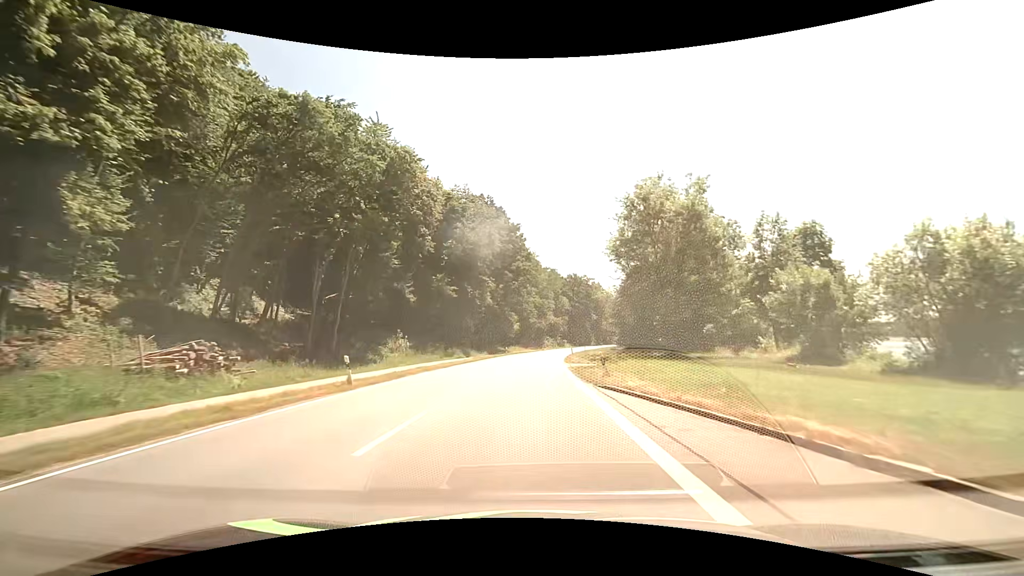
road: primary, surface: asphalt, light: Day
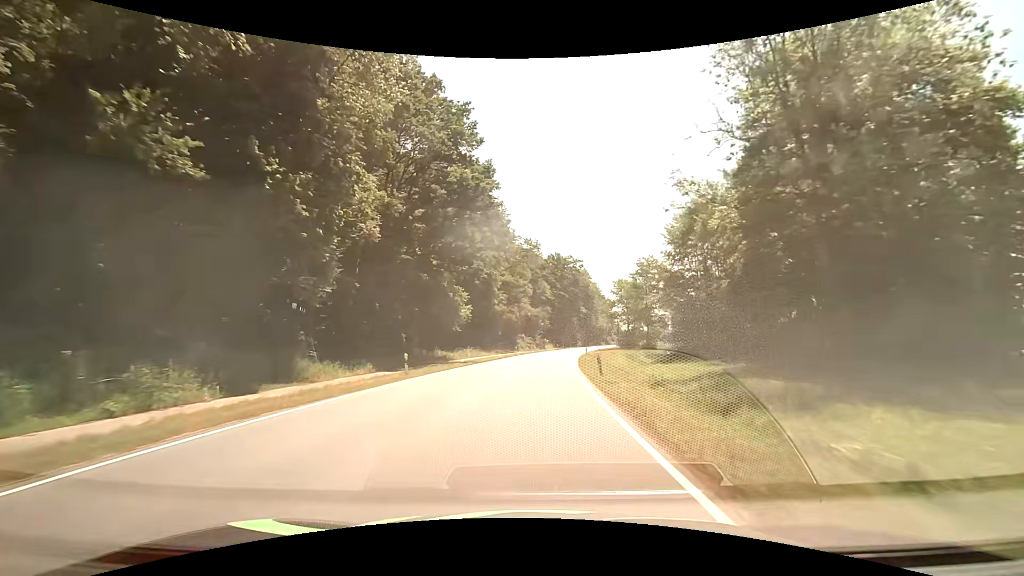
(+1.0, +42.4) m; +3°
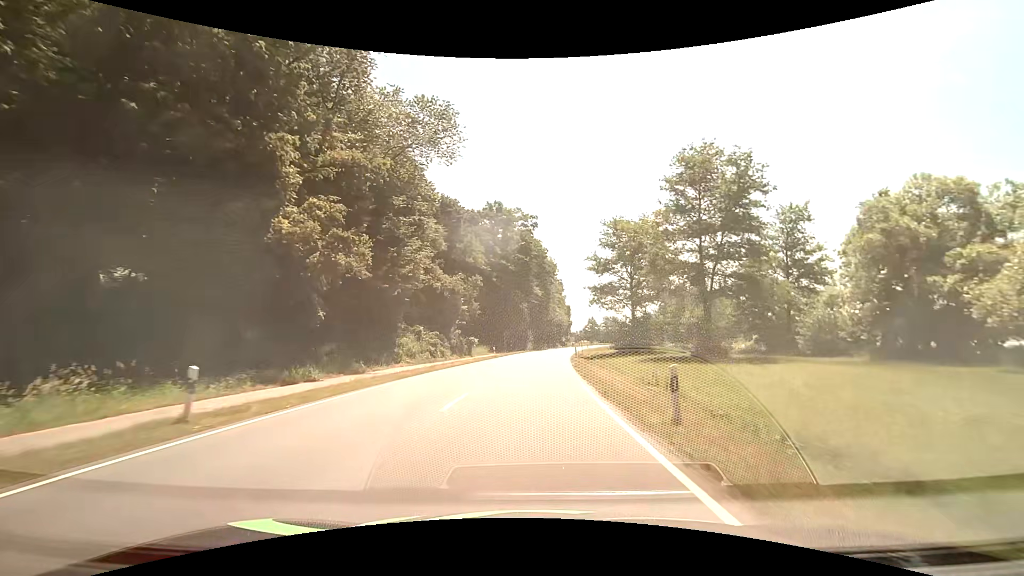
(+2.9, +52.7) m; +7°
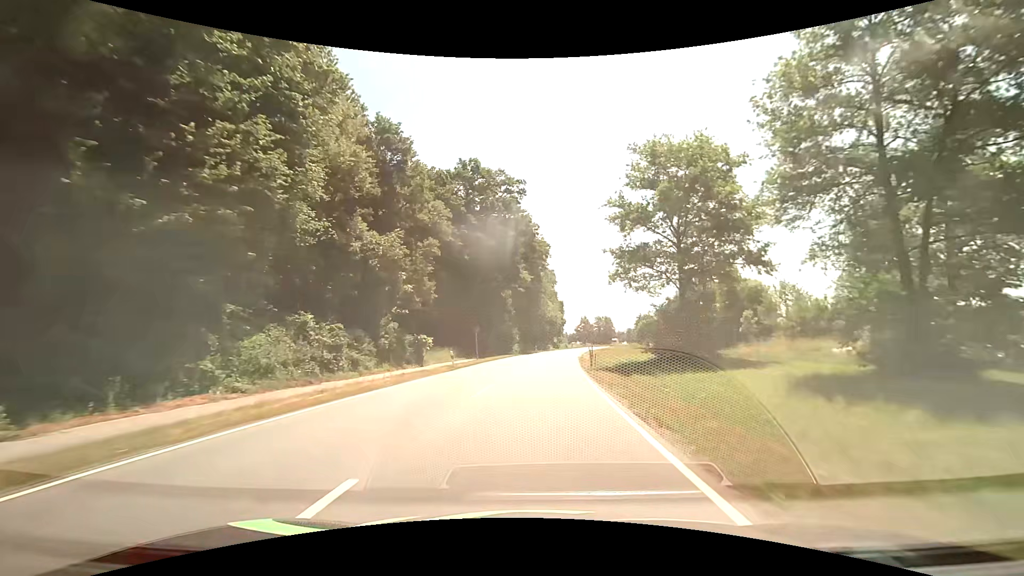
(+0.2, +21.0) m; +1°
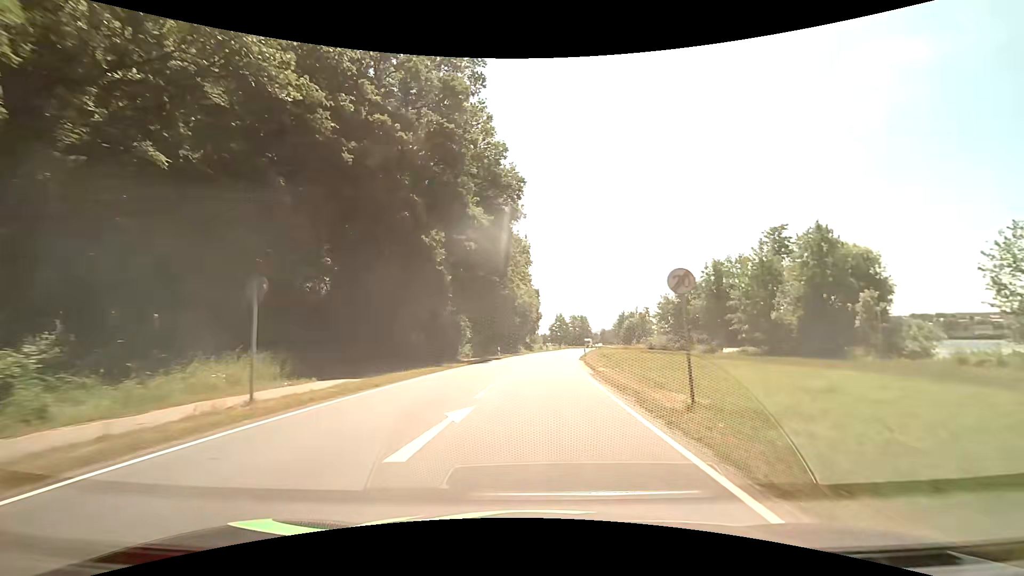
(+0.7, +31.0) m; +3°
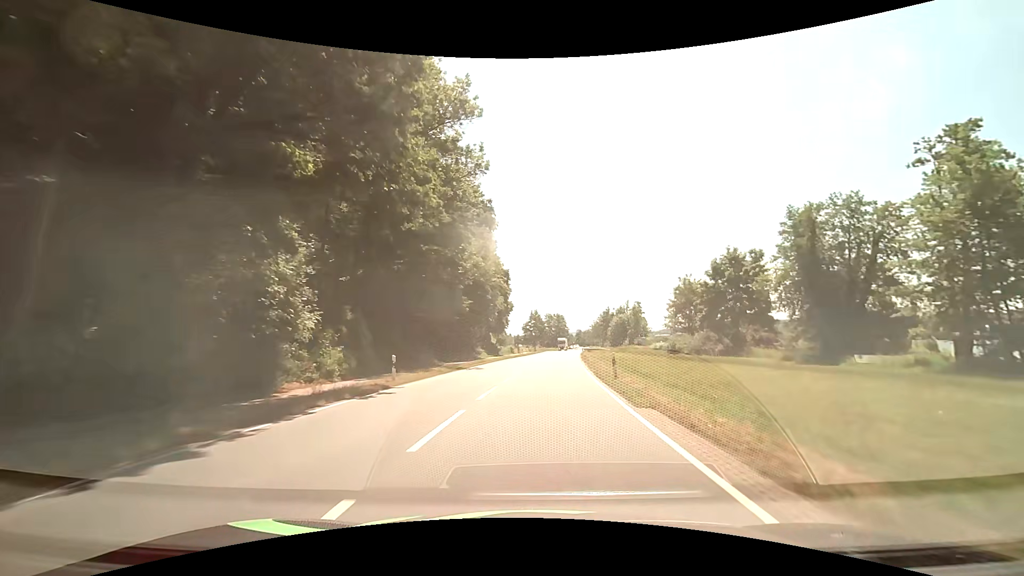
(+0.9, +29.8) m; +3°
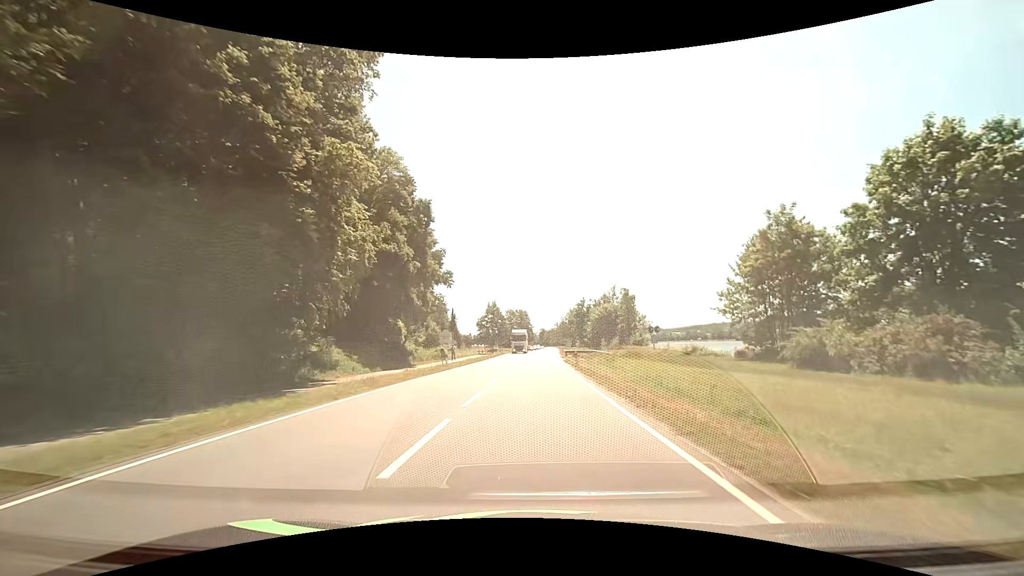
(+1.7, +36.8) m; +4°
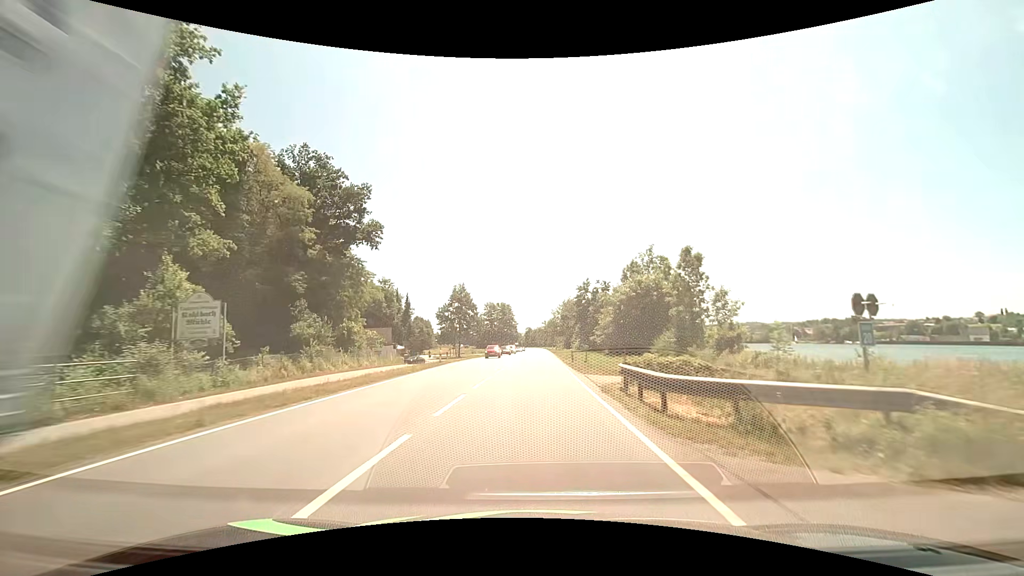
(+1.0, +43.6) m; +2°
(0, +10) (0, +20) (0, +30) (0, +40) (0, +50) (0, +60) (-1, +70) (-1, +80) (-2, +90) (-2, +100) m
